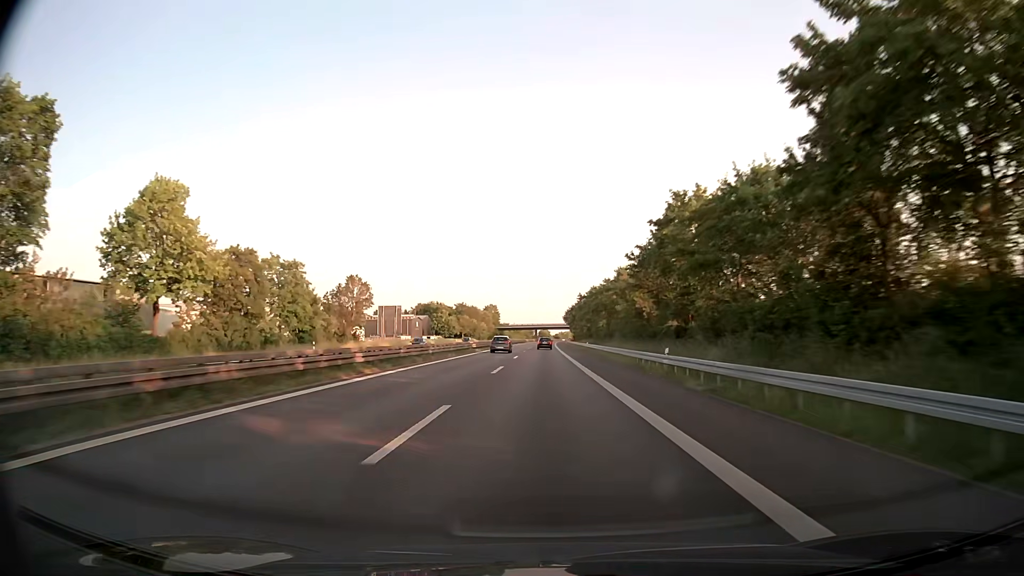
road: trunk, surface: asphalt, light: Day
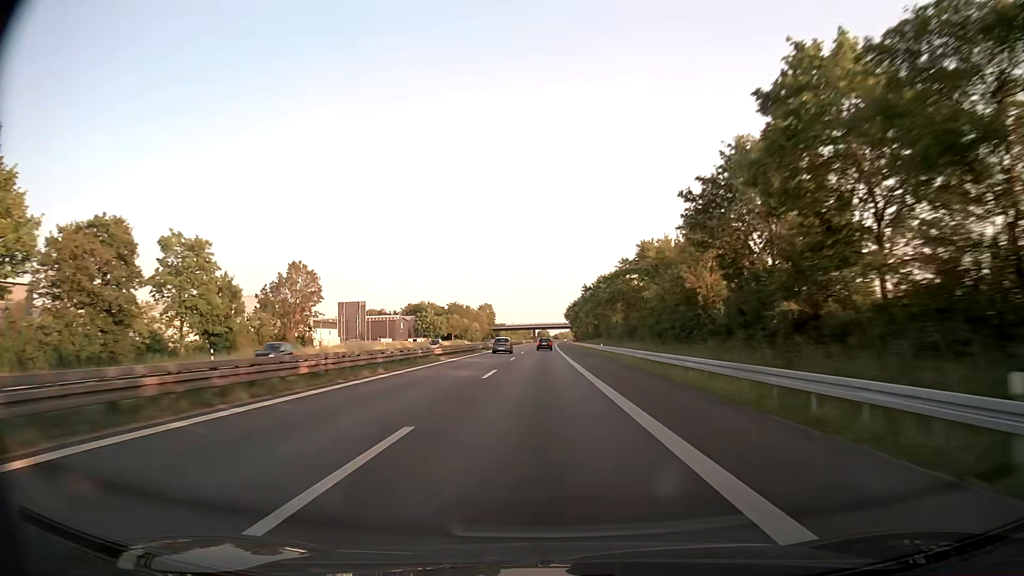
(0.0, +21.0) m; 0°
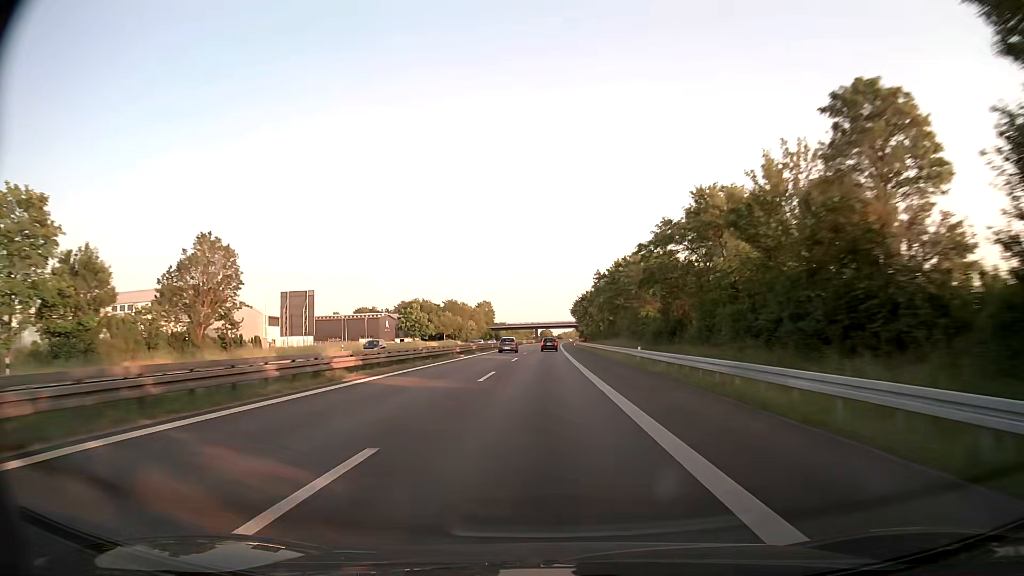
(-0.1, +21.0) m; 0°
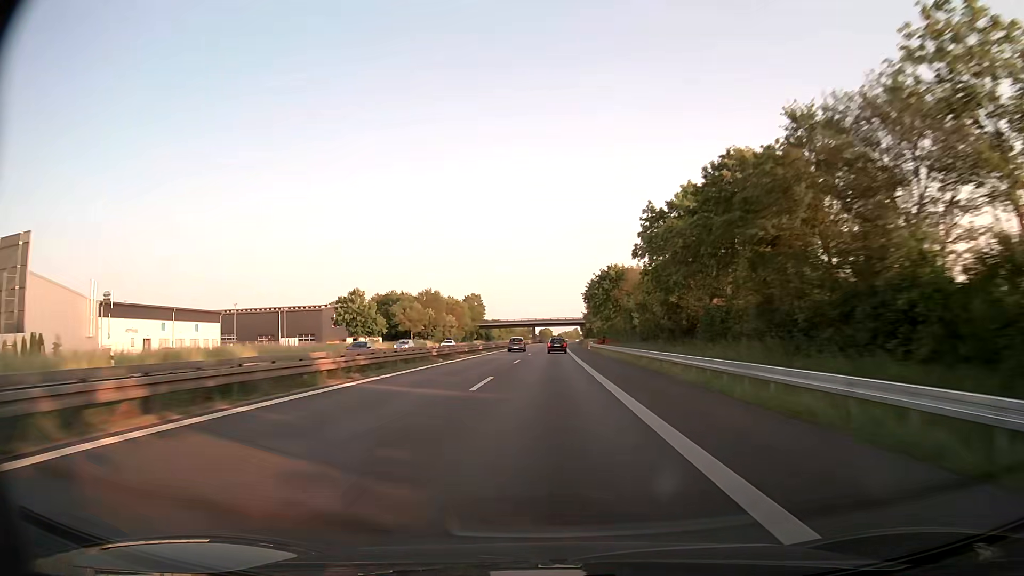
(0.0, +42.1) m; 0°
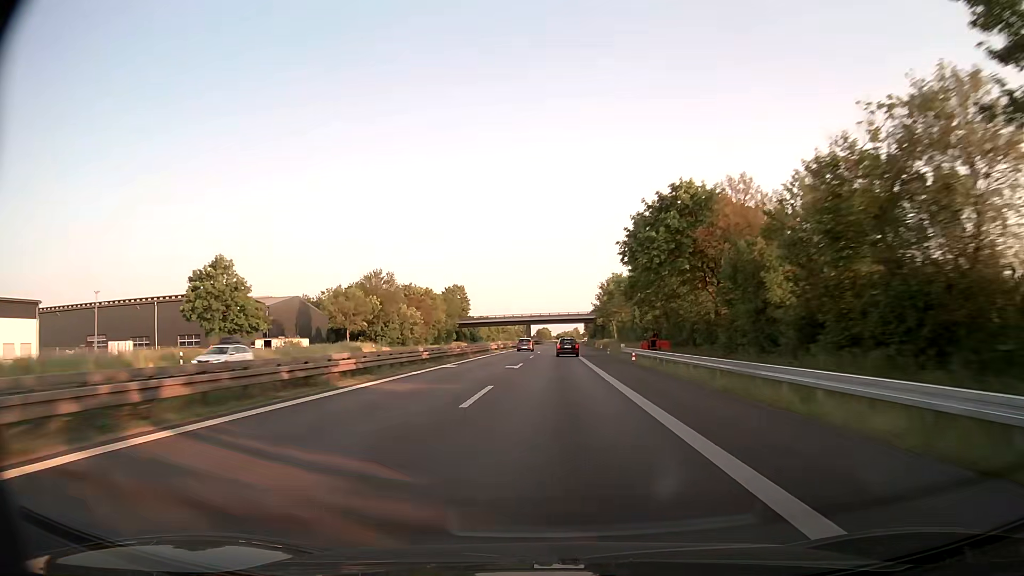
(+0.2, +42.3) m; 0°
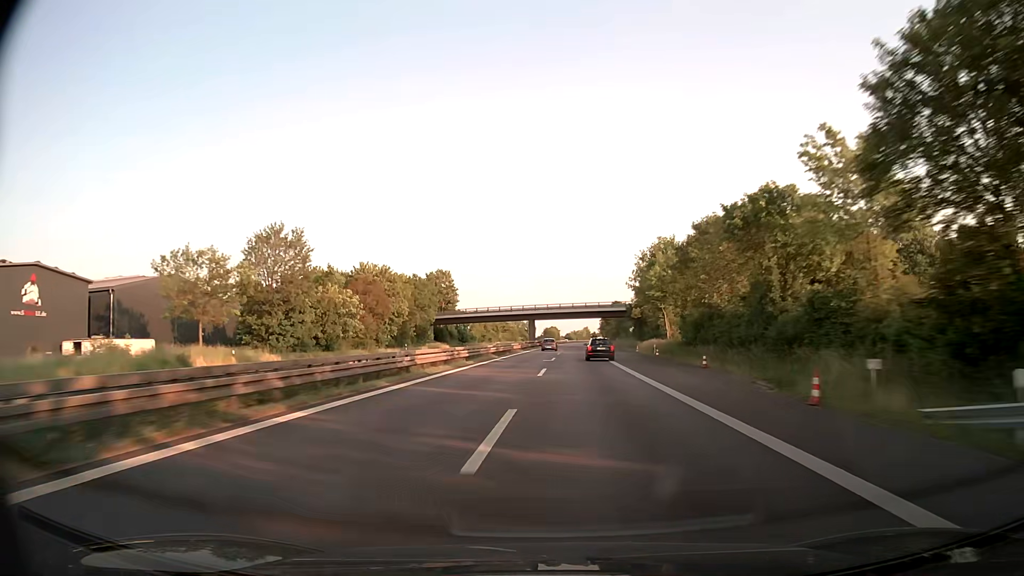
(-0.3, +42.7) m; -1°
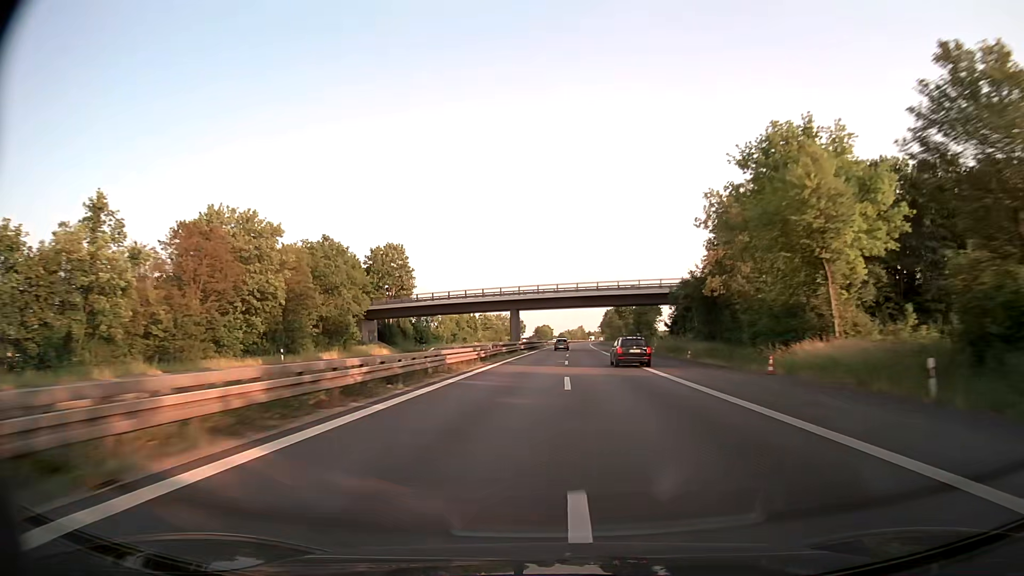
(+0.2, +43.1) m; +1°
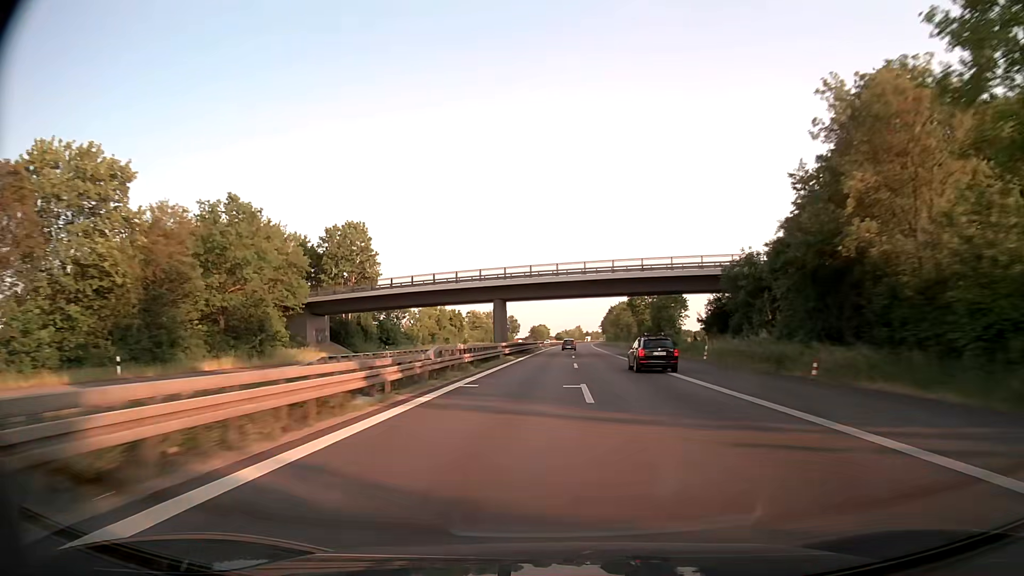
(+0.1, +21.8) m; 0°
(0, +10) (0, +20) (0, +30) (0, +40) (0, +50) (+1, +60) (+1, +70) (+1, +80) (+2, +90) (+2, +100) m
